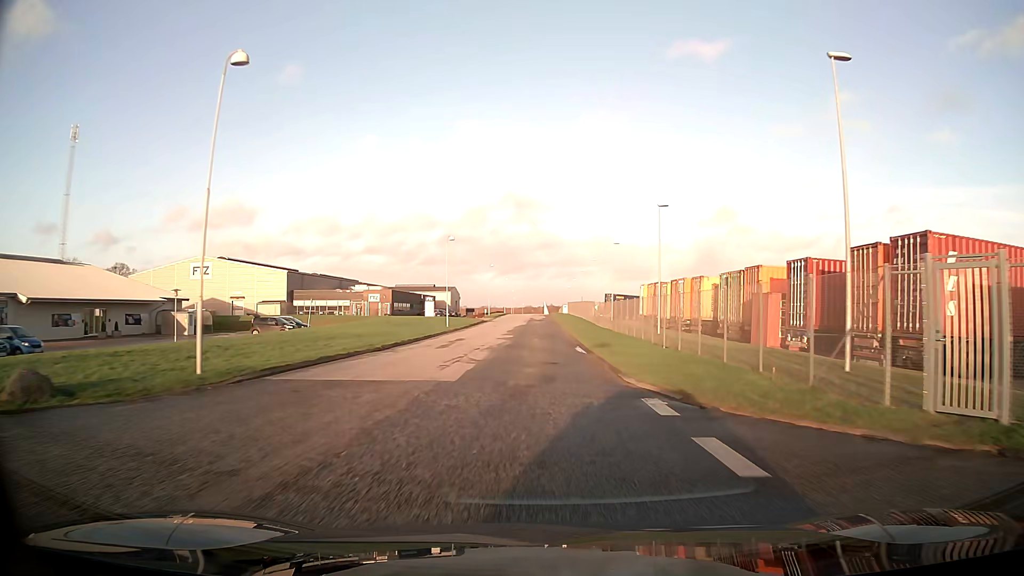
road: unclassified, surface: asphalt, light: Day
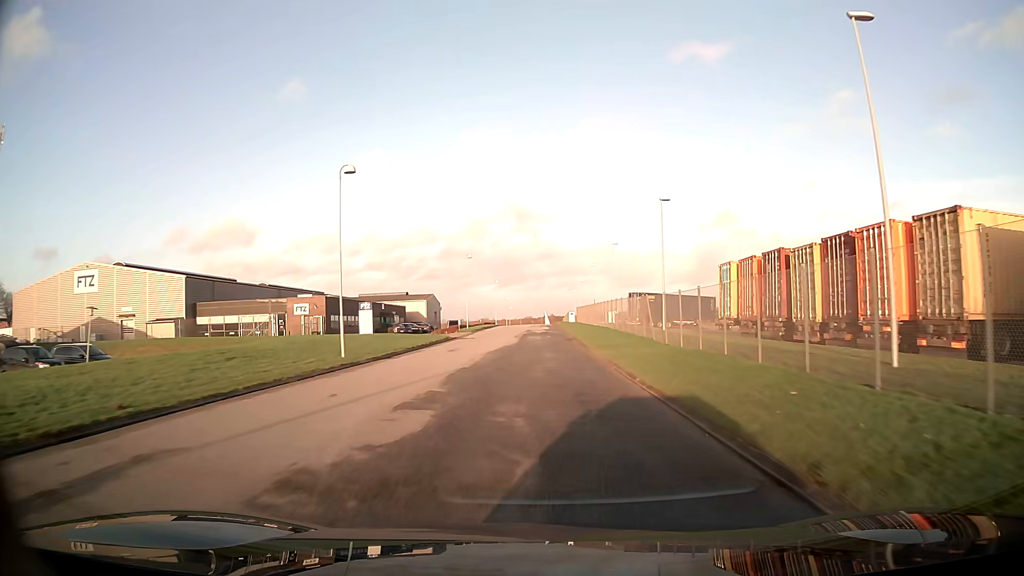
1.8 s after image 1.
(0.0, +29.9) m; 0°
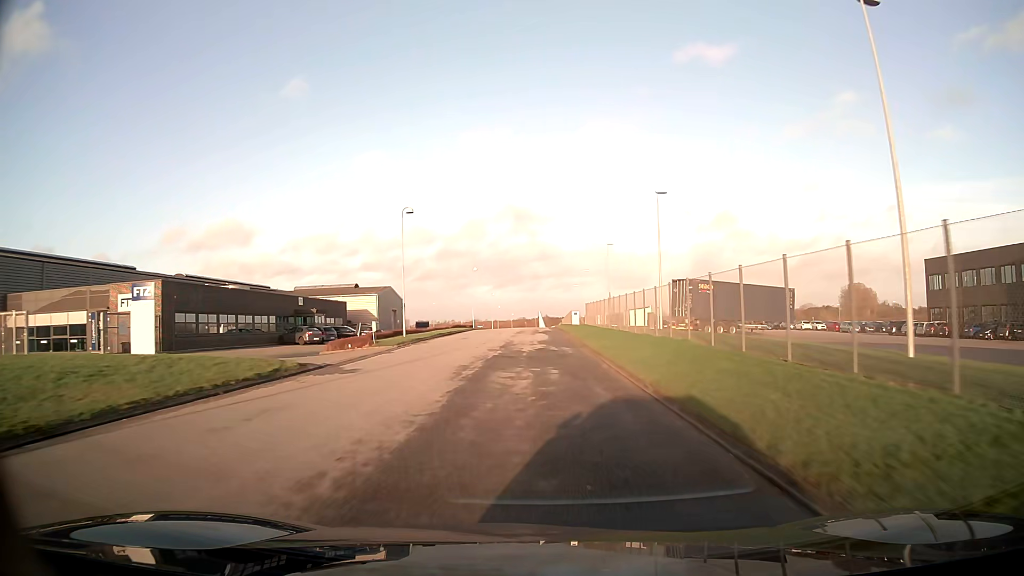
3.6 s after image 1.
(+0.2, +29.5) m; 0°
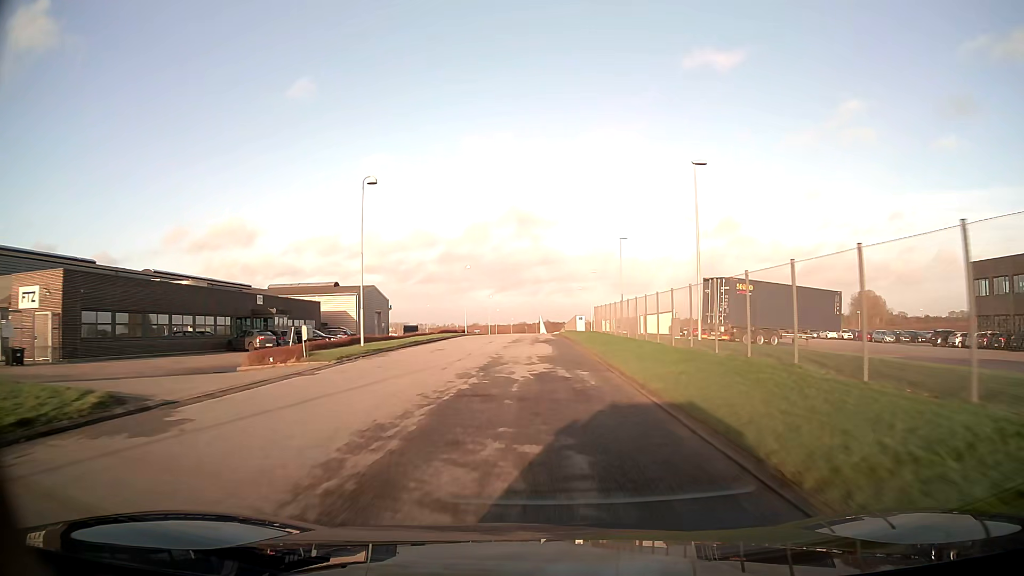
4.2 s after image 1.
(0.0, +9.5) m; 0°
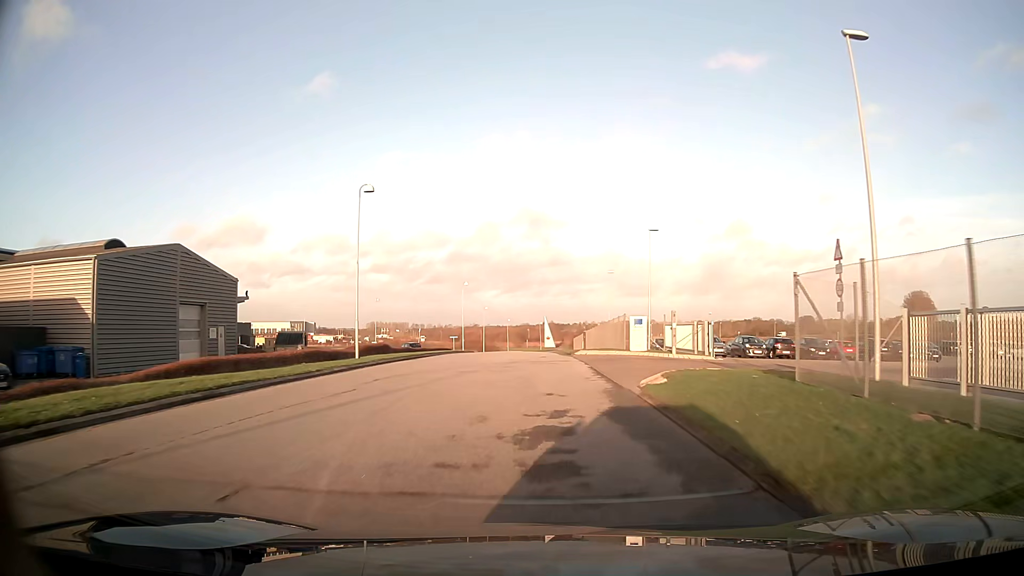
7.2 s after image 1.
(0.0, +45.1) m; 0°
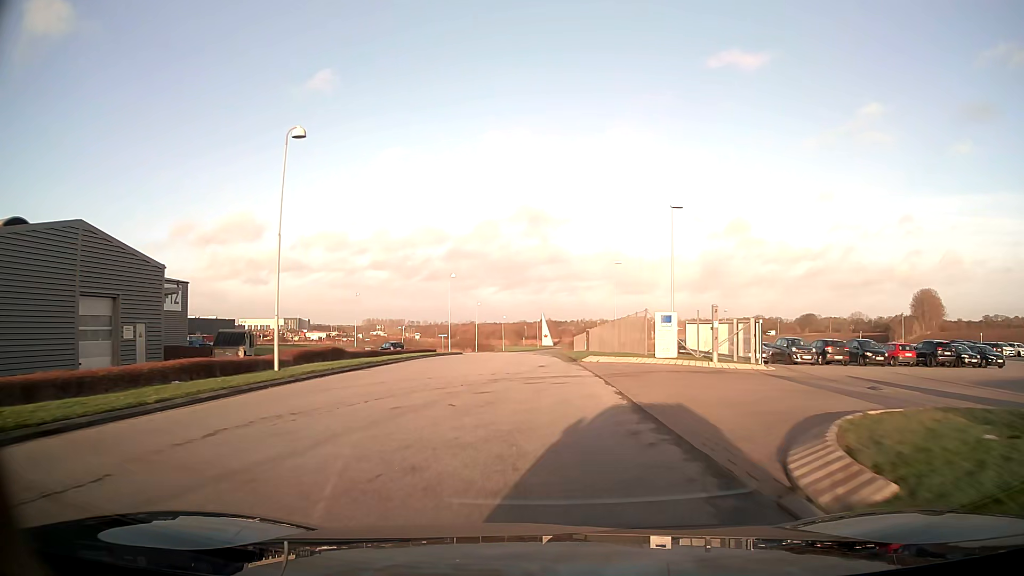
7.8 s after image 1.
(0.0, +8.8) m; 0°
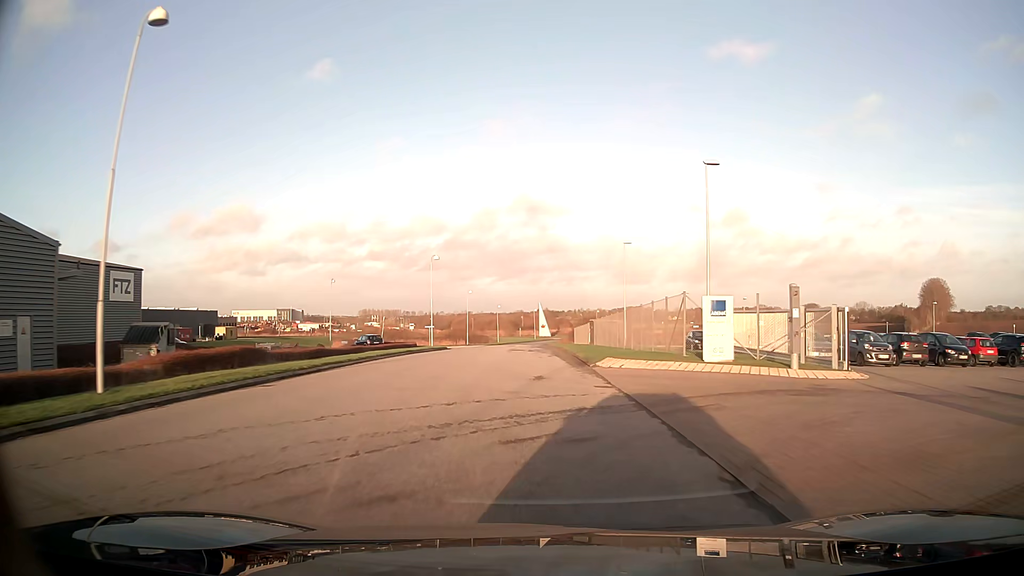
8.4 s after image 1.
(+0.1, +8.8) m; +1°
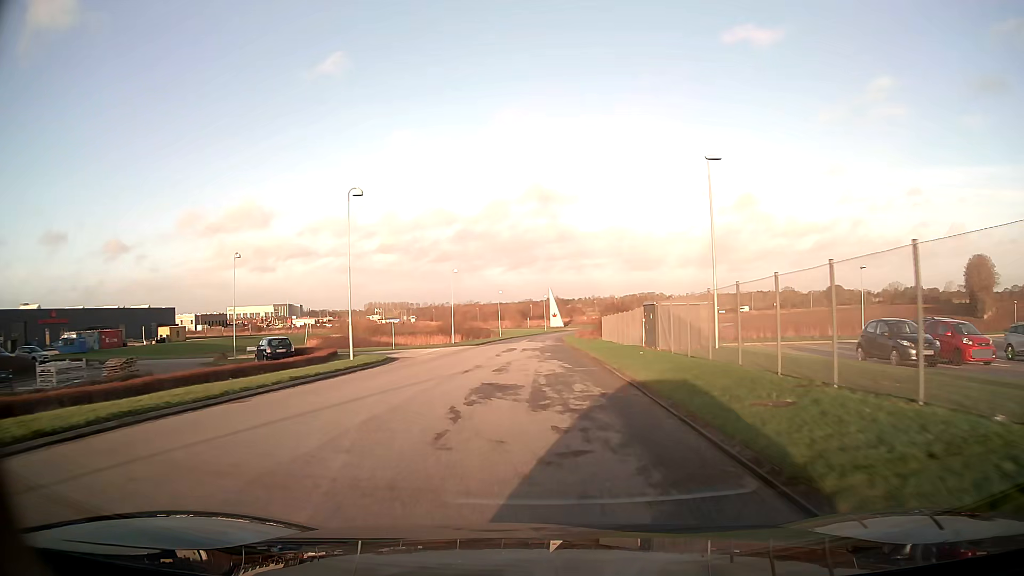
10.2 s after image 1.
(-0.2, +26.0) m; -1°
(0, +10) (0, +20) (0, +30) (0, +40) (0, +50) (0, +60) (0, +70) (0, +80) (+1, +90) (+1, +100) m
